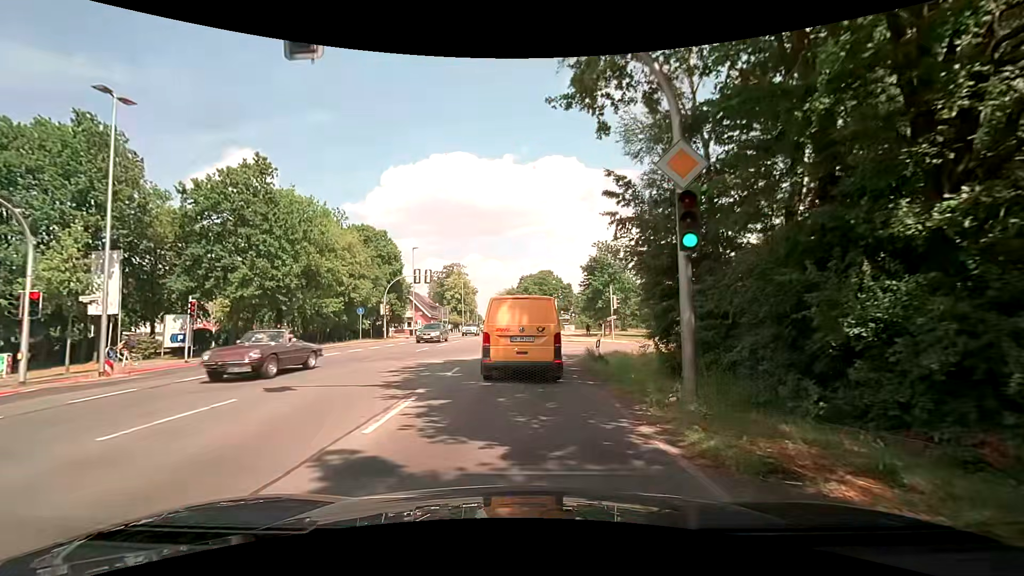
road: secondary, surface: asphalt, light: Day
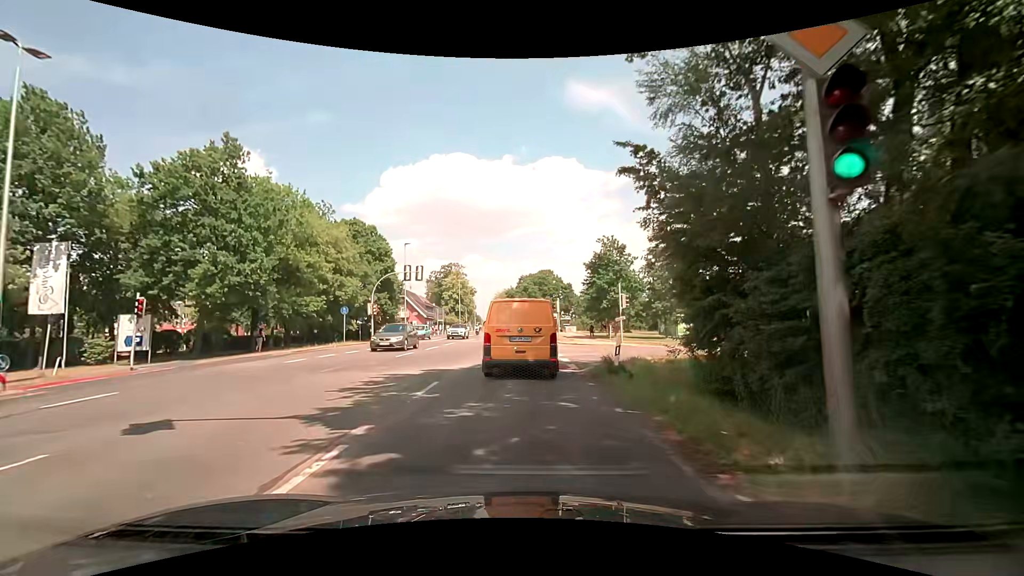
(+0.2, +3.6) m; +3°
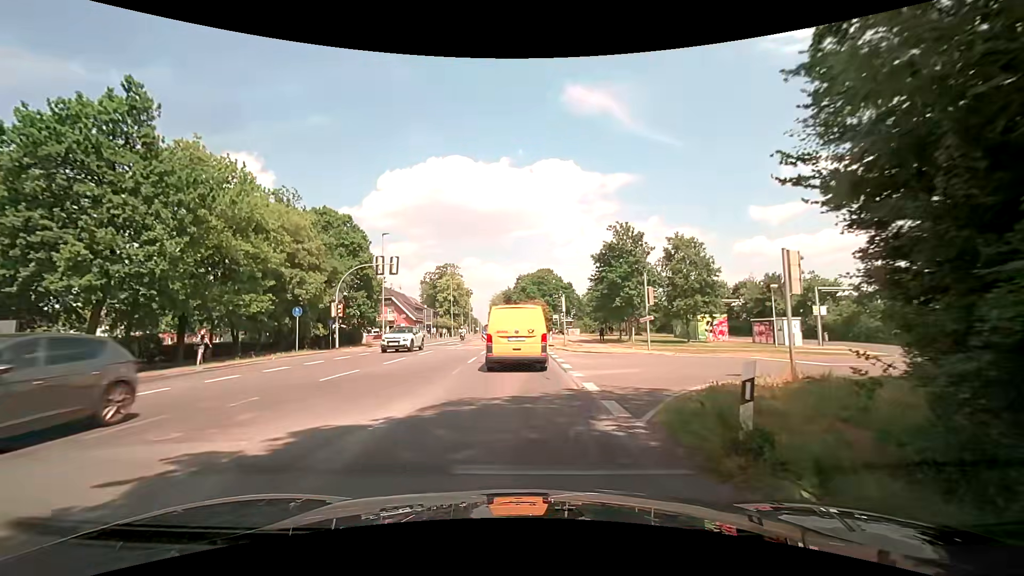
(0.0, +7.8) m; +1°
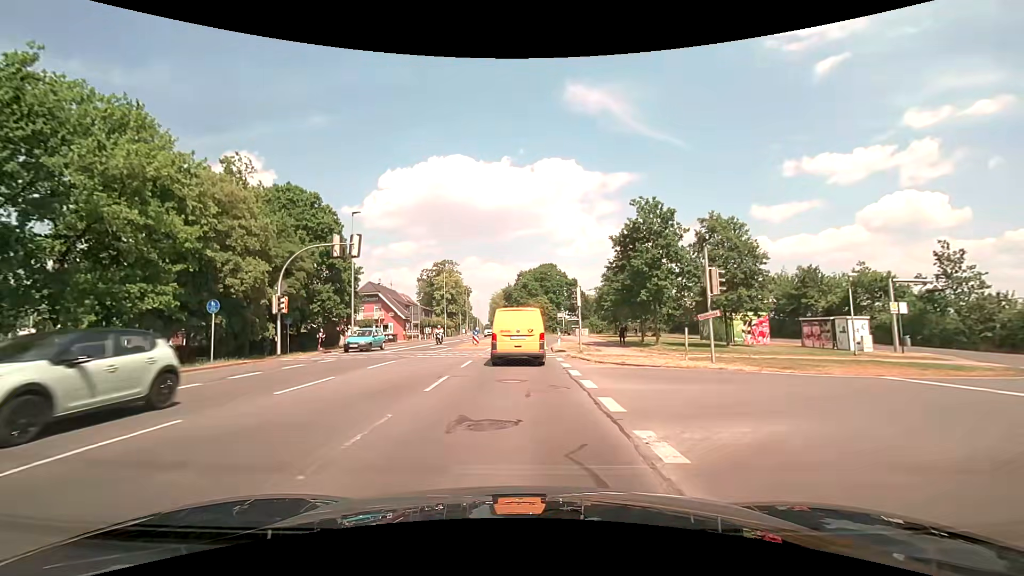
(-0.1, +8.6) m; 0°
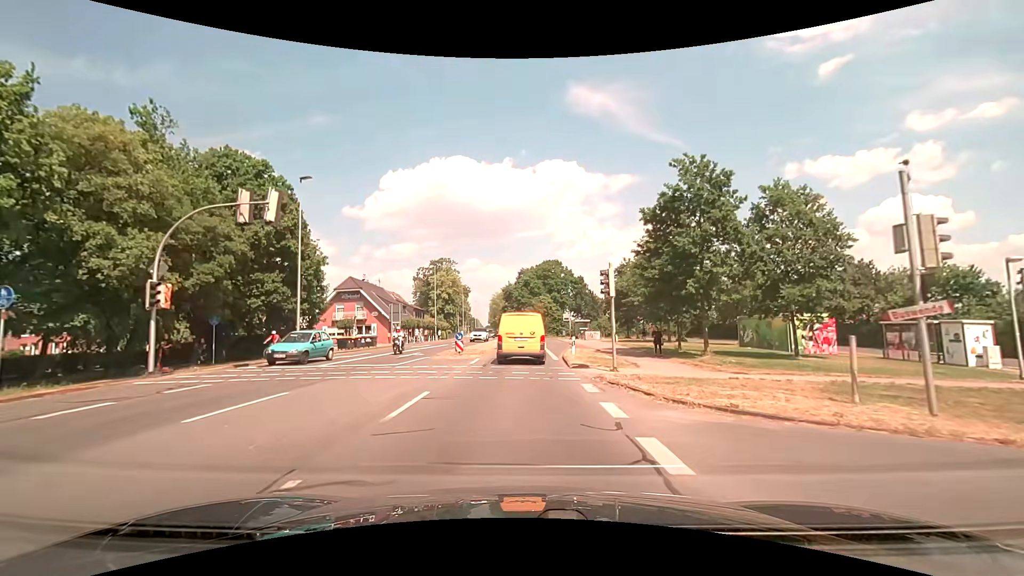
(-0.2, +9.3) m; -2°
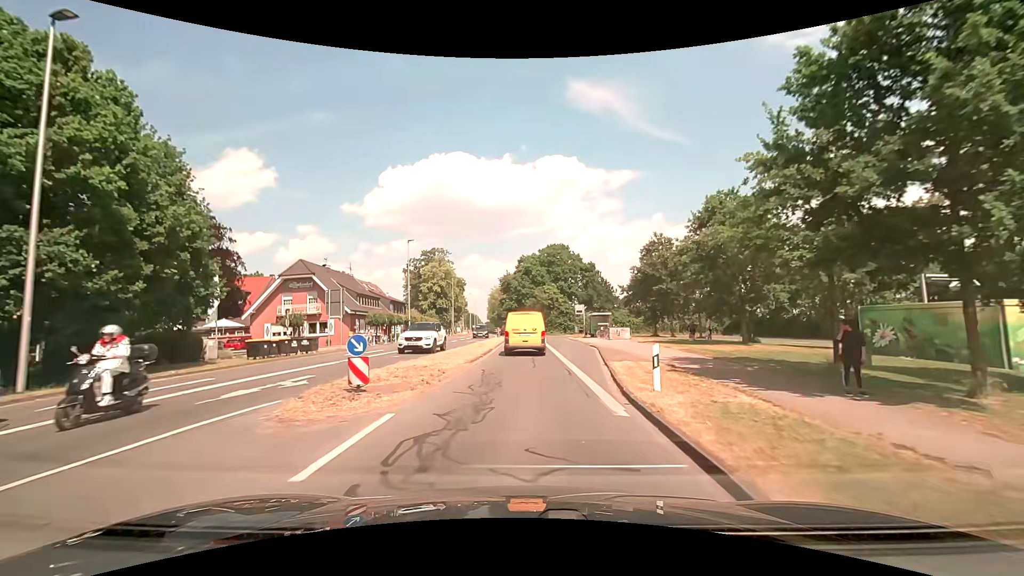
(+0.3, +15.6) m; +1°
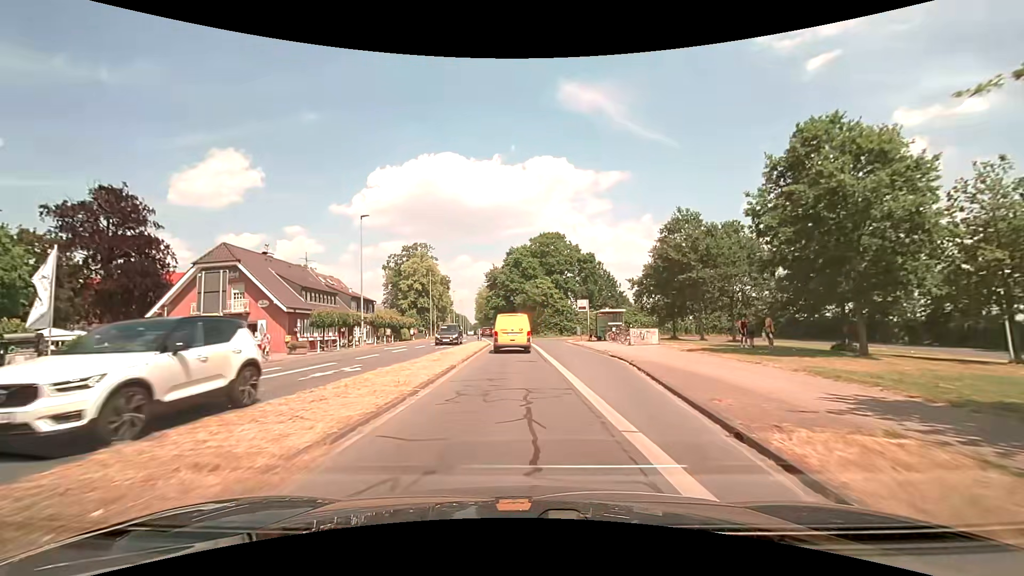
(+0.1, +11.8) m; +1°
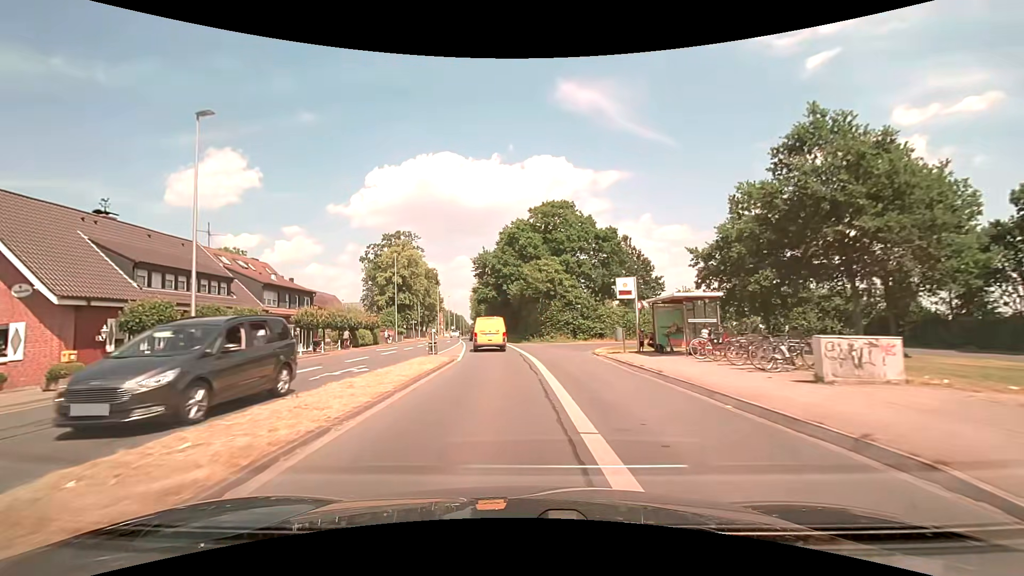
(+0.3, +19.5) m; +1°
(0, +10) (-1, +20) (-2, +30) (-3, +40) (-4, +50) (-6, +60) (-7, +70) (-8, +80) (-9, +89) (-10, +99) m
